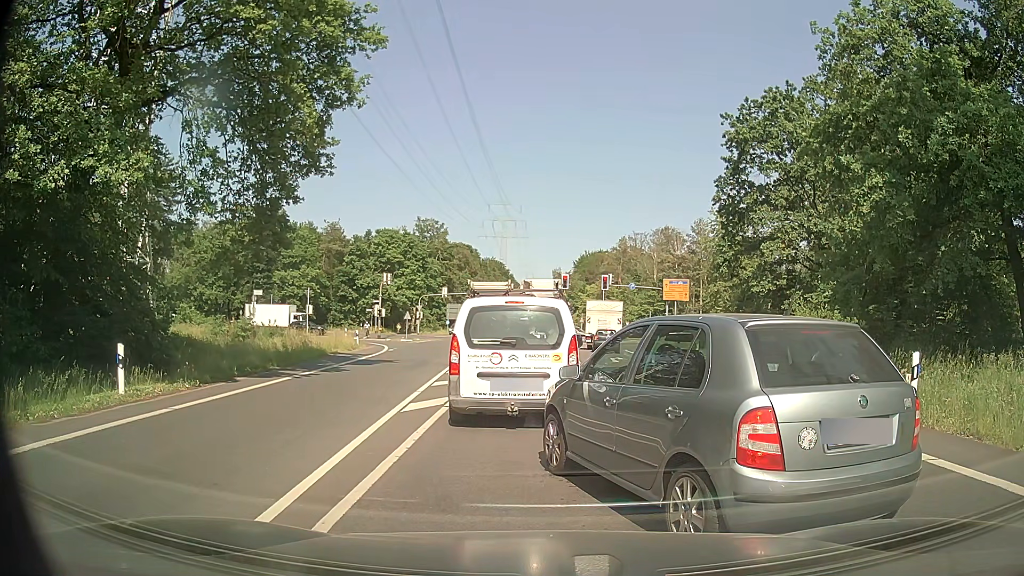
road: secondary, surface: asphalt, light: Day
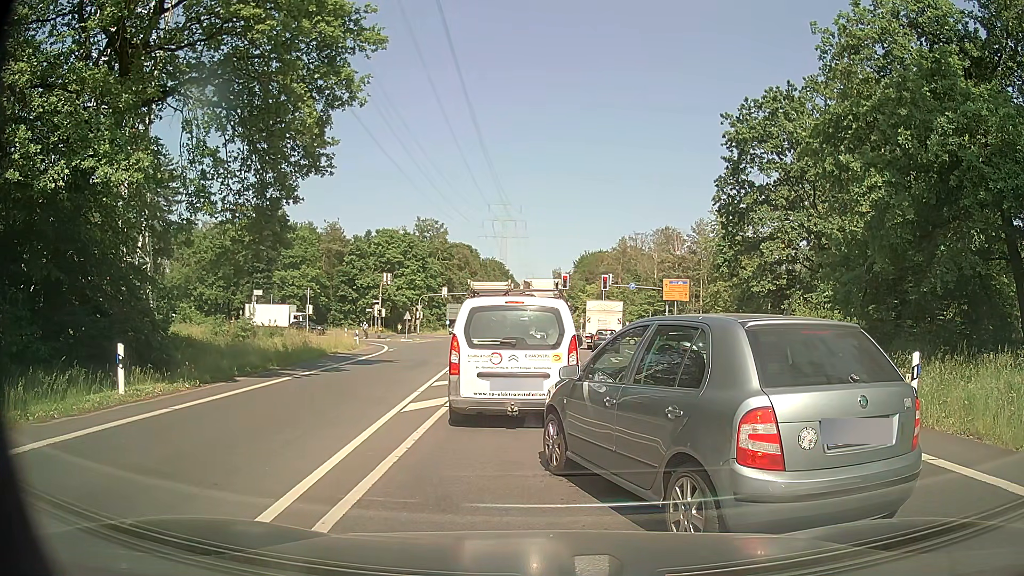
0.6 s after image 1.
(0.0, 0.0) m; 0°
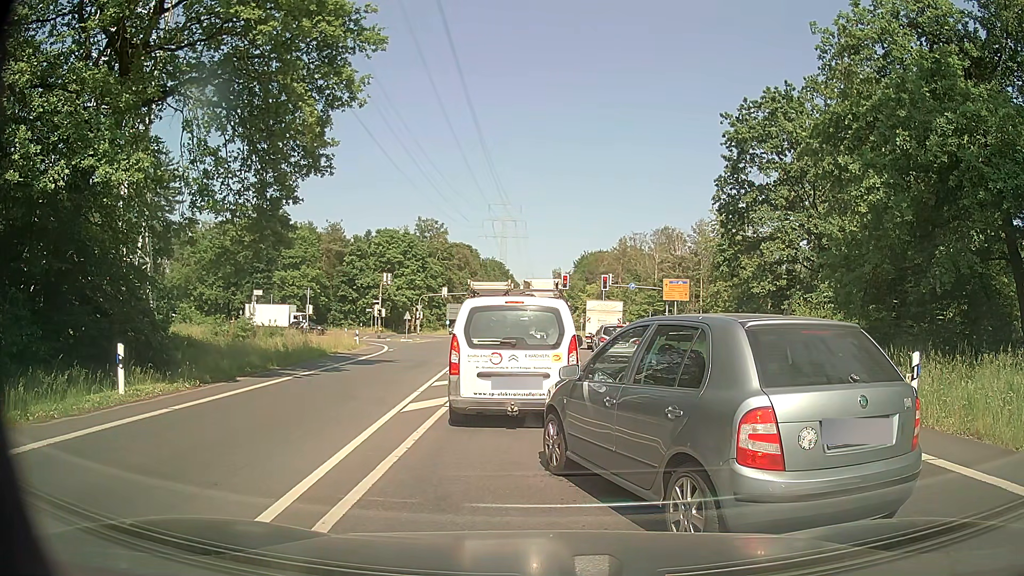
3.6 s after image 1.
(0.0, 0.0) m; 0°
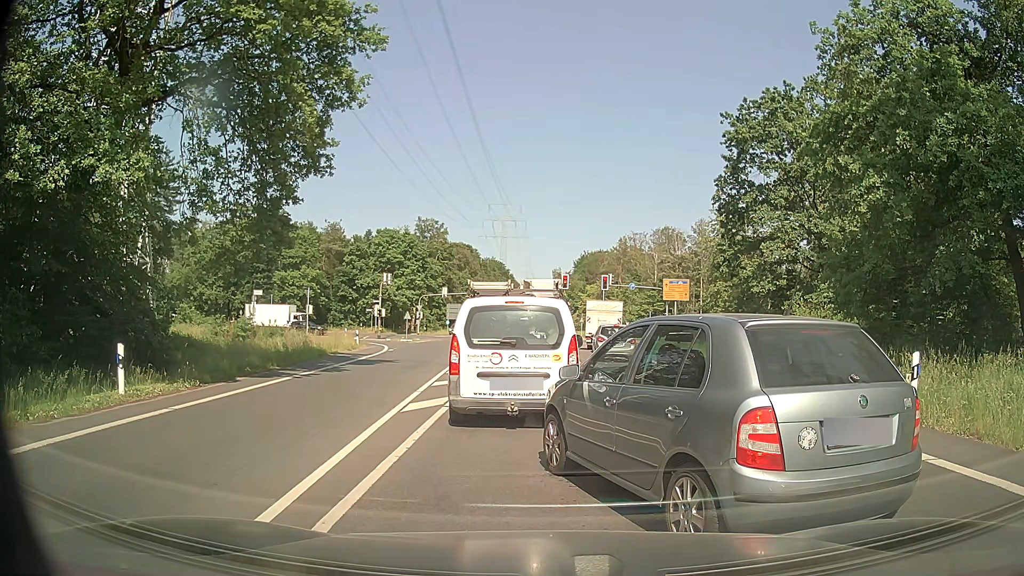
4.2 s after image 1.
(0.0, 0.0) m; 0°
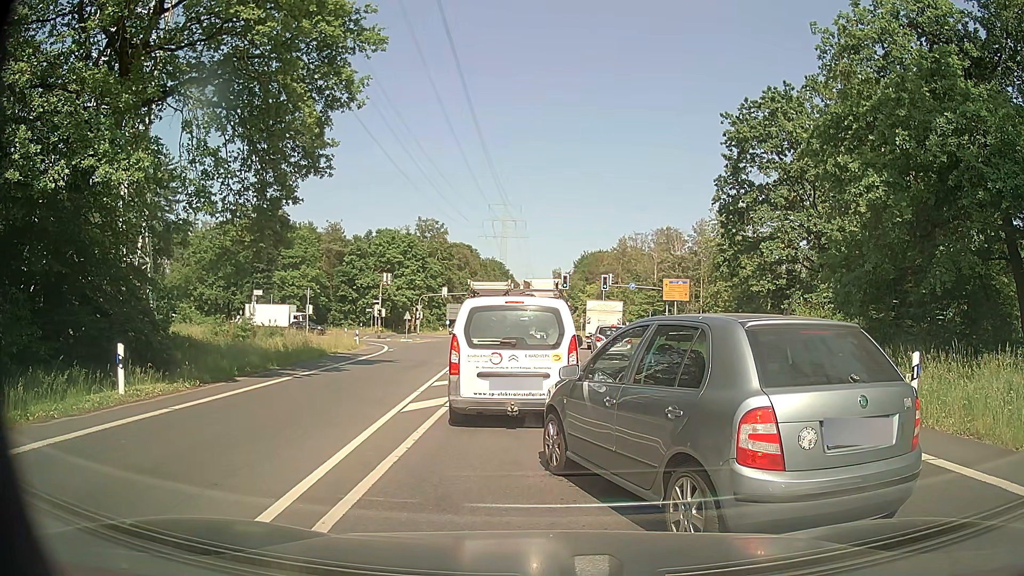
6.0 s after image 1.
(0.0, 0.0) m; 0°
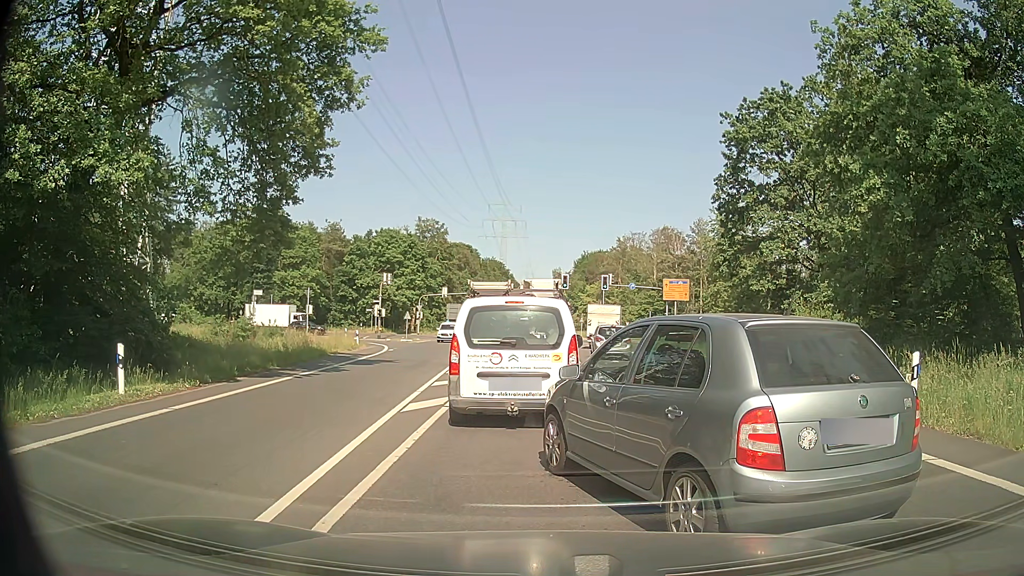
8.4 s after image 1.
(0.0, 0.0) m; 0°
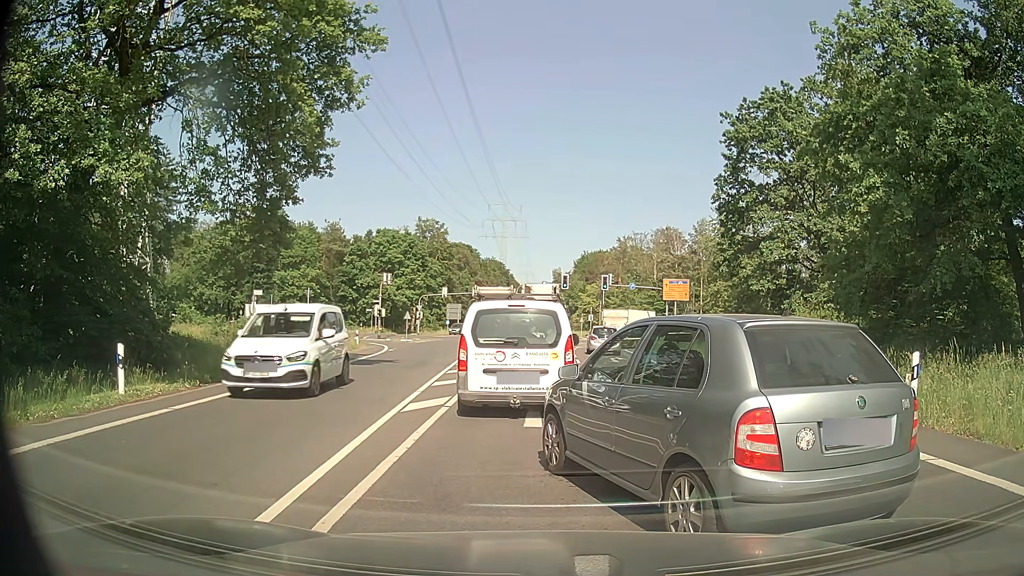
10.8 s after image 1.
(0.0, 0.0) m; 0°
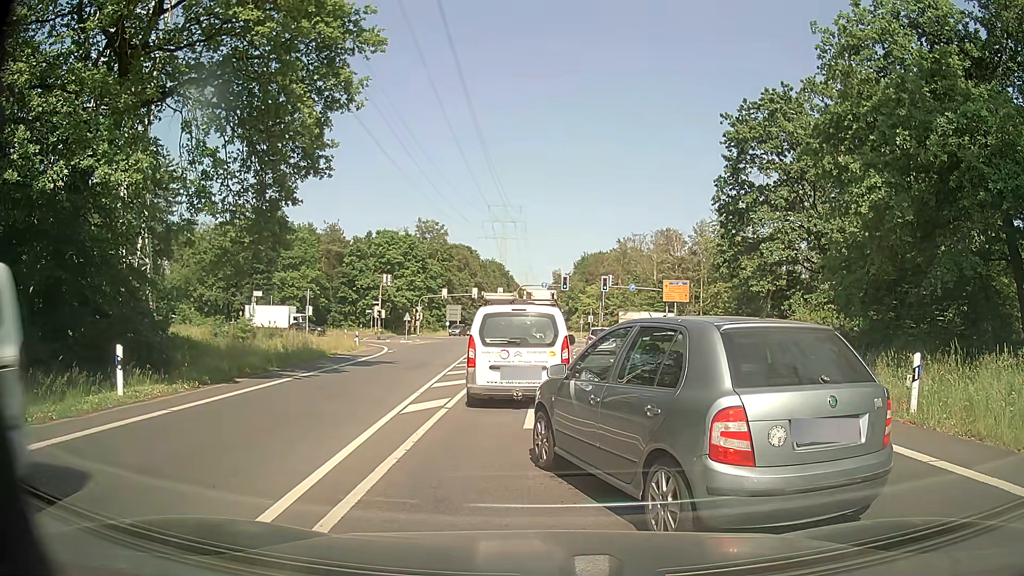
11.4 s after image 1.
(0.0, 0.0) m; 0°
(0, +10) (-1, +20) (-1, +30) (-1, +40) (-1, +50) (-1, +60) (-1, +70) (-2, +80) (-2, +90) (-3, +100) m
